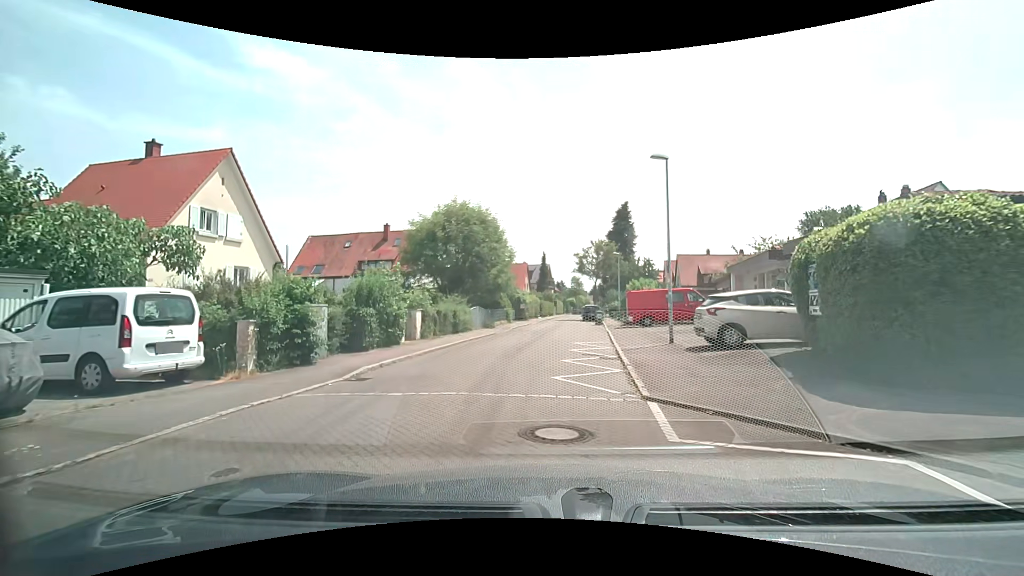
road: residential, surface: asphalt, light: Day
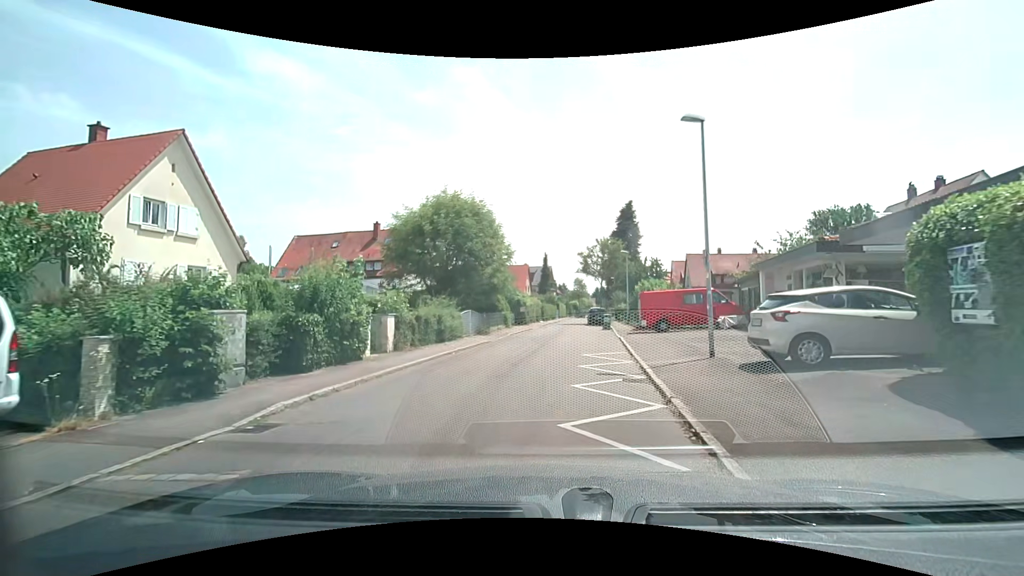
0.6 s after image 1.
(0.0, +3.6) m; +1°
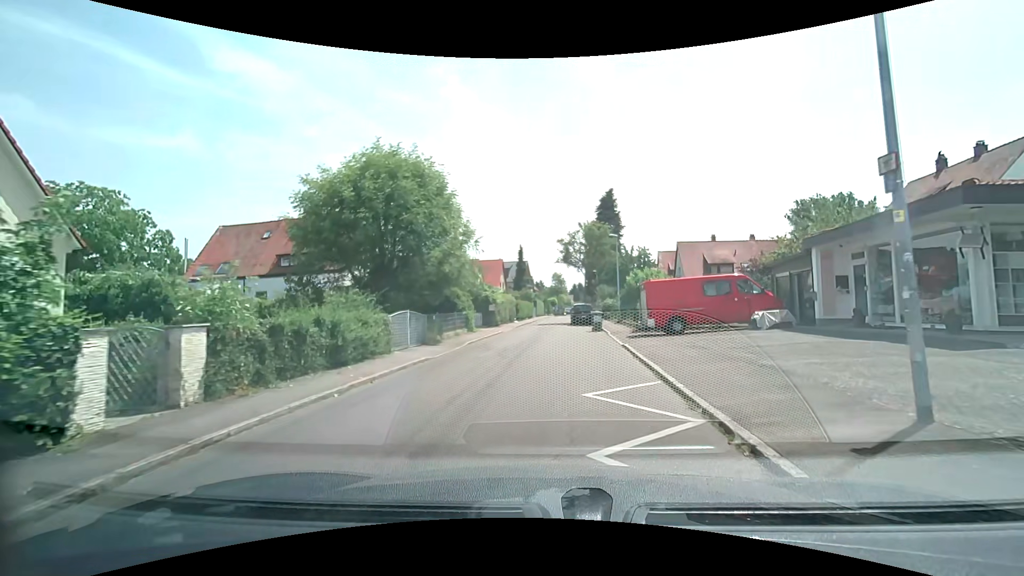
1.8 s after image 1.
(+0.1, +7.5) m; +2°
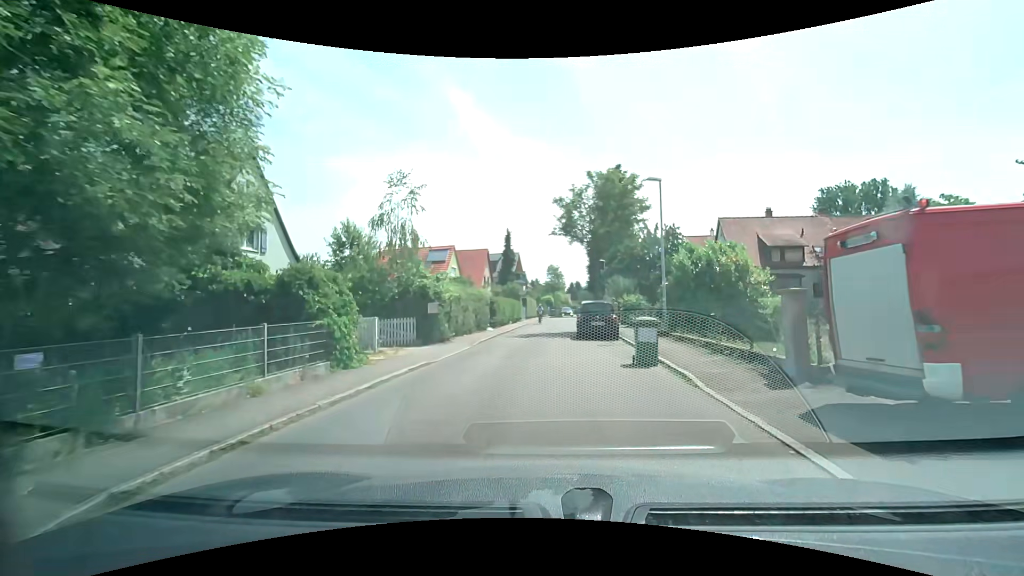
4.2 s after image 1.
(+0.5, +15.4) m; +1°
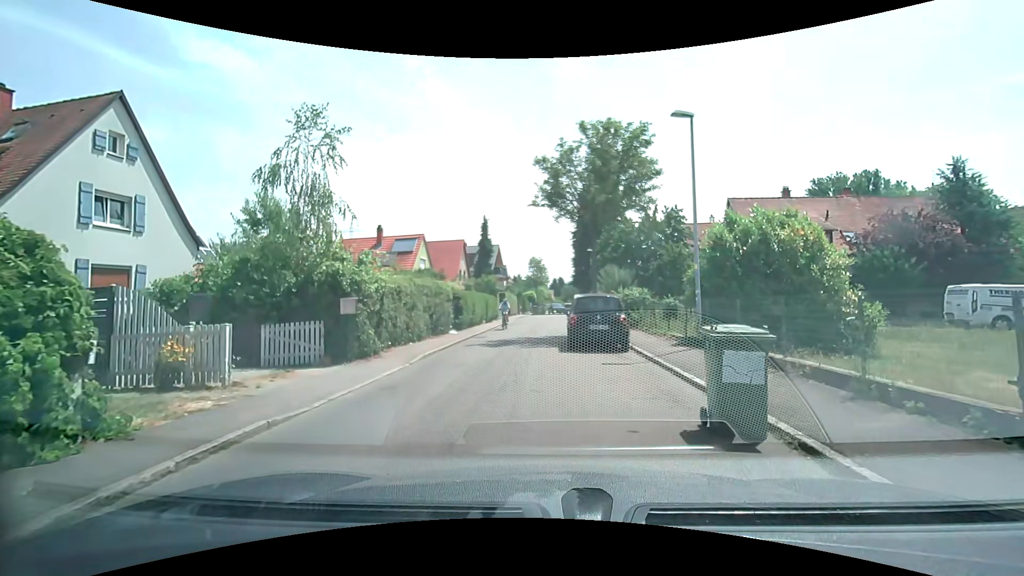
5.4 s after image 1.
(+0.1, +6.0) m; +3°
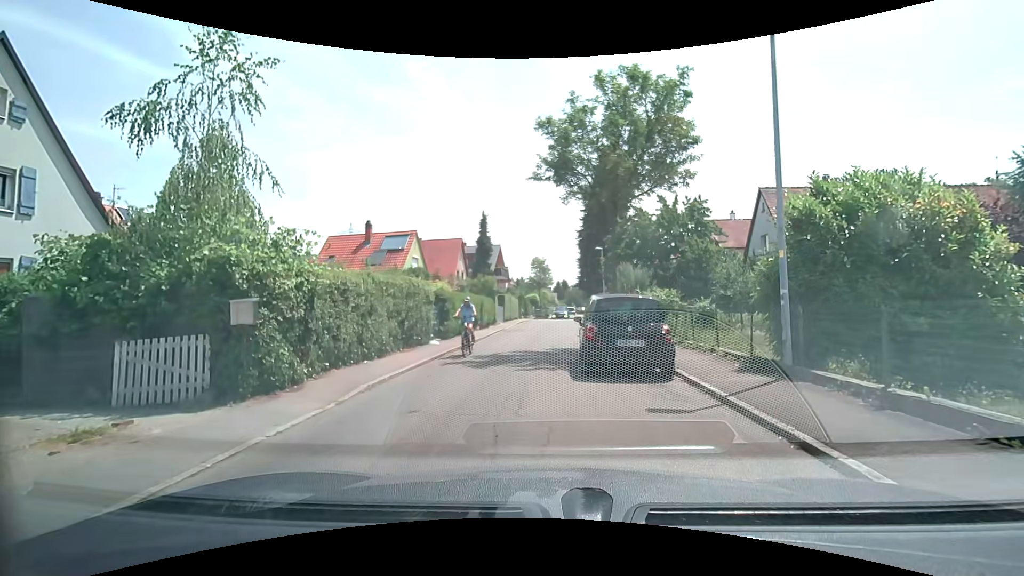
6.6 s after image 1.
(0.0, +4.3) m; 0°
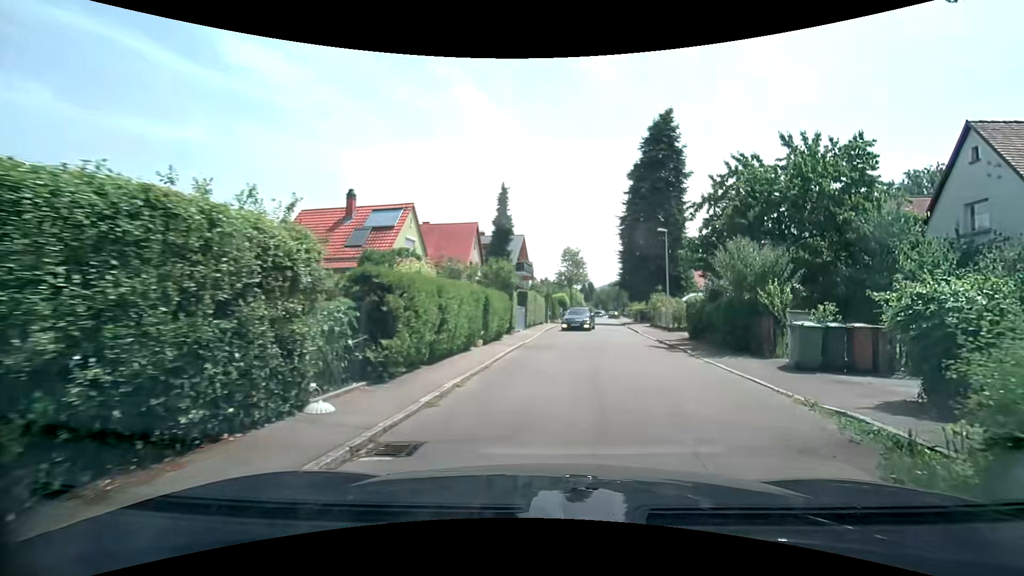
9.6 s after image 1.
(-0.9, +11.8) m; -4°
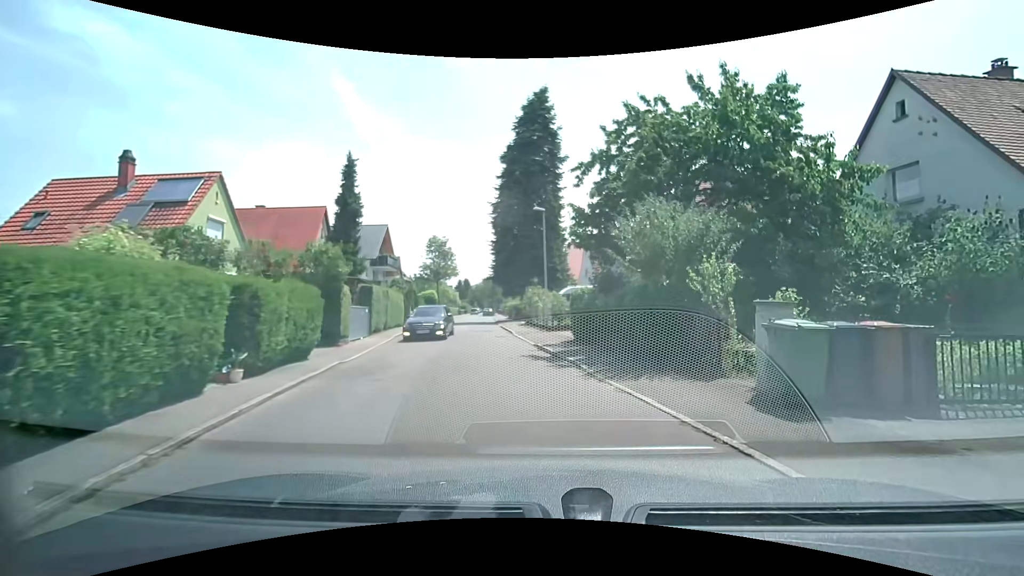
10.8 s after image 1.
(+0.6, +6.3) m; +12°
(0, +10) (-1, +20) (-2, +30) (-3, +40) (-4, +50) (-4, +60) (-5, +70) (-6, +80) (-8, +90) (-9, +100) m
